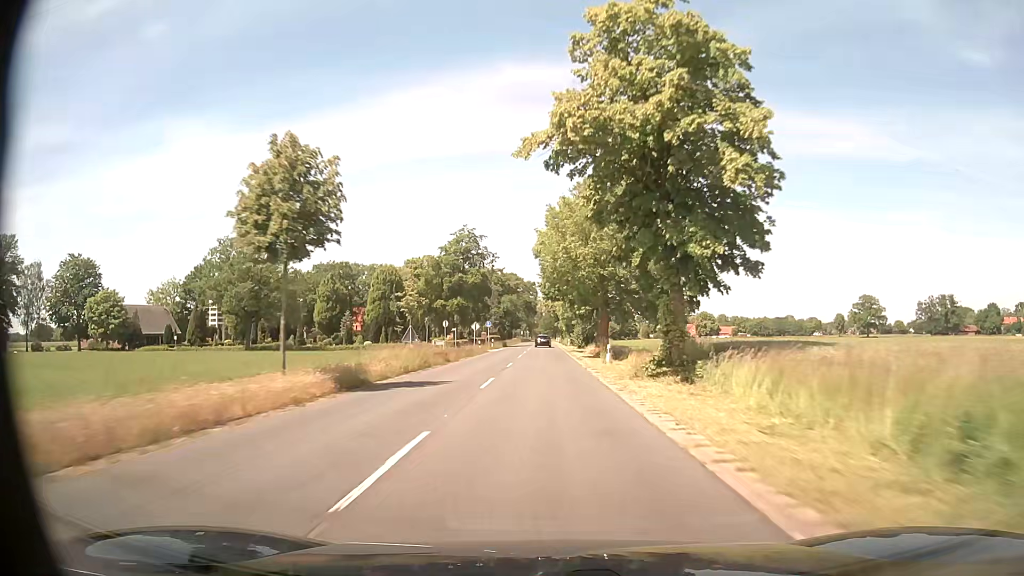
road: secondary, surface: asphalt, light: Day
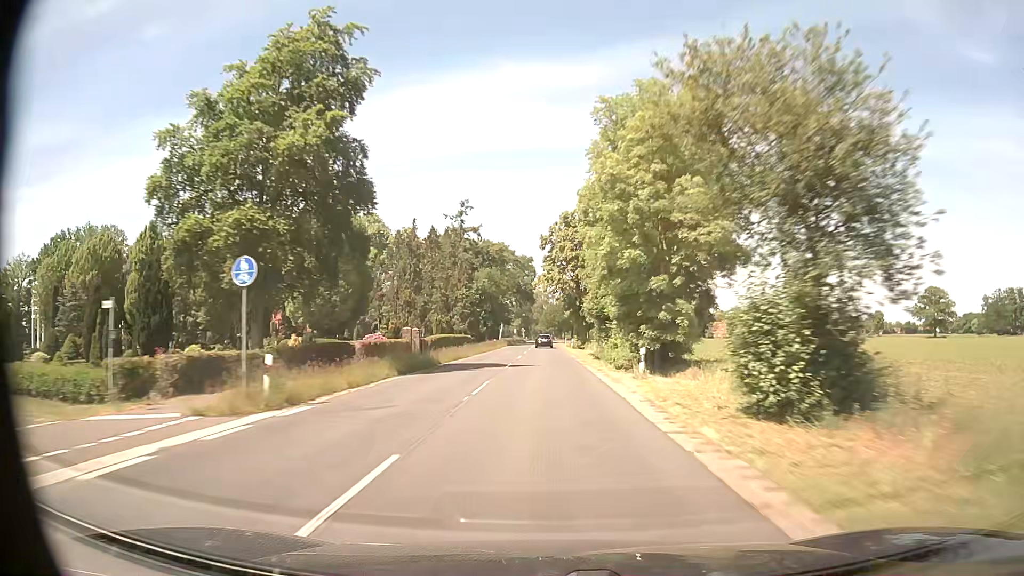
(-0.2, +62.0) m; 0°
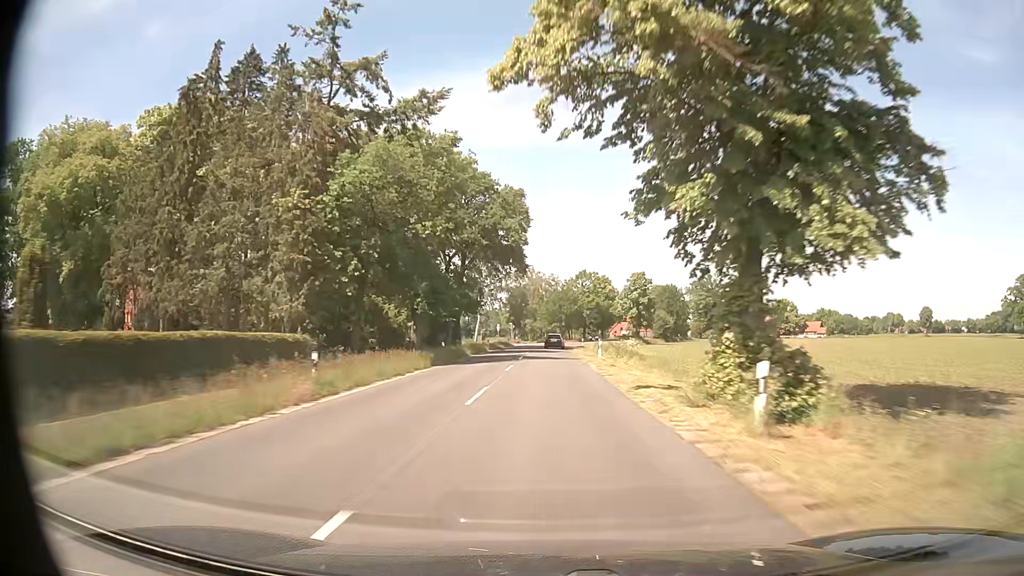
(-0.6, +62.6) m; -1°
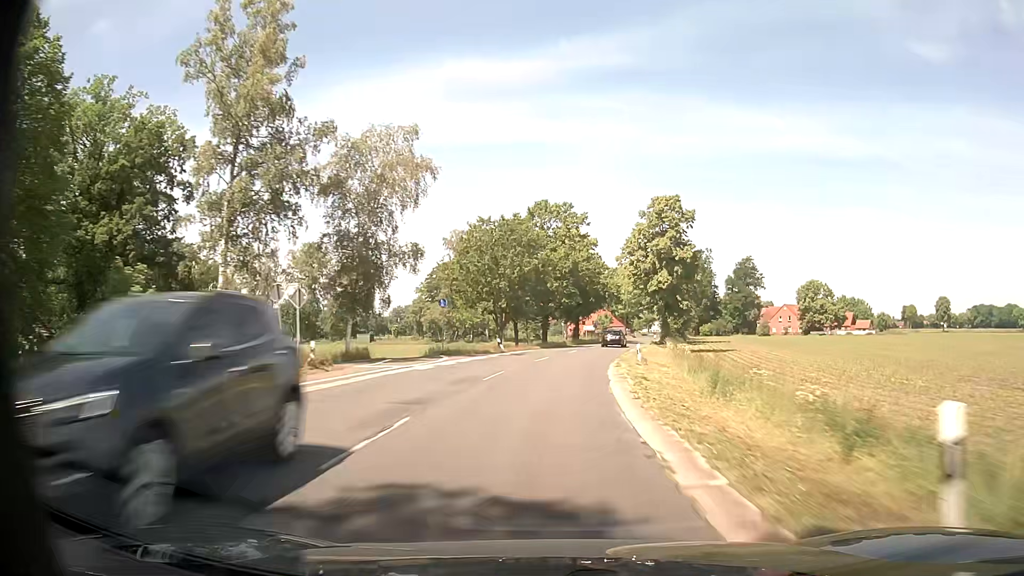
(+1.6, +78.4) m; +5°
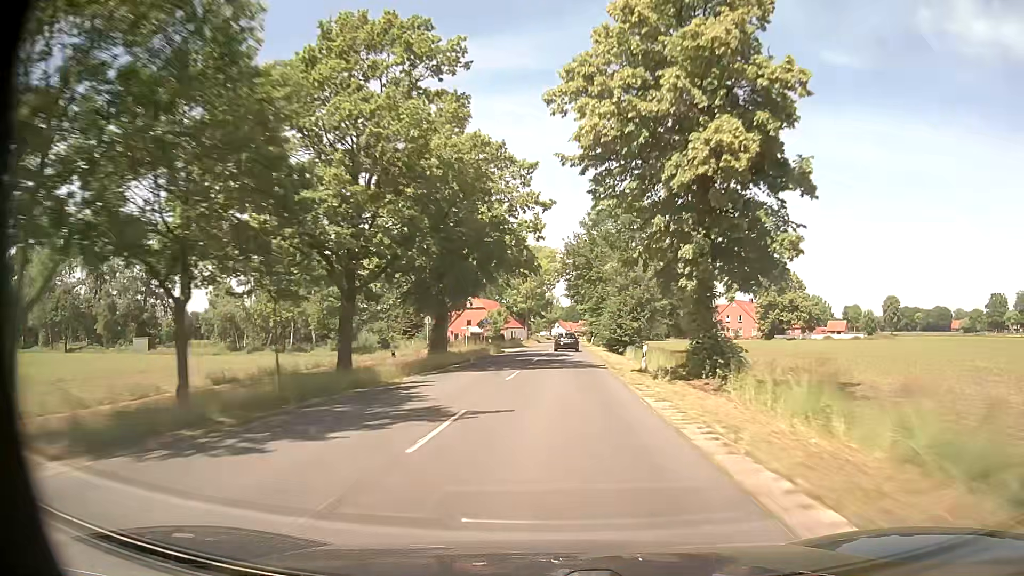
(+3.8, +46.1) m; +9°
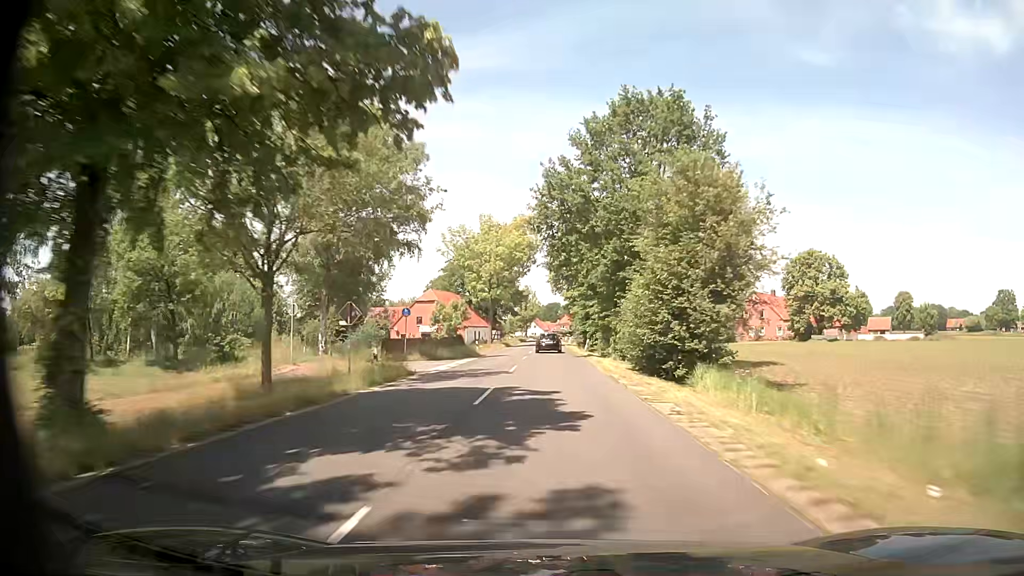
(+0.6, +30.6) m; +2°
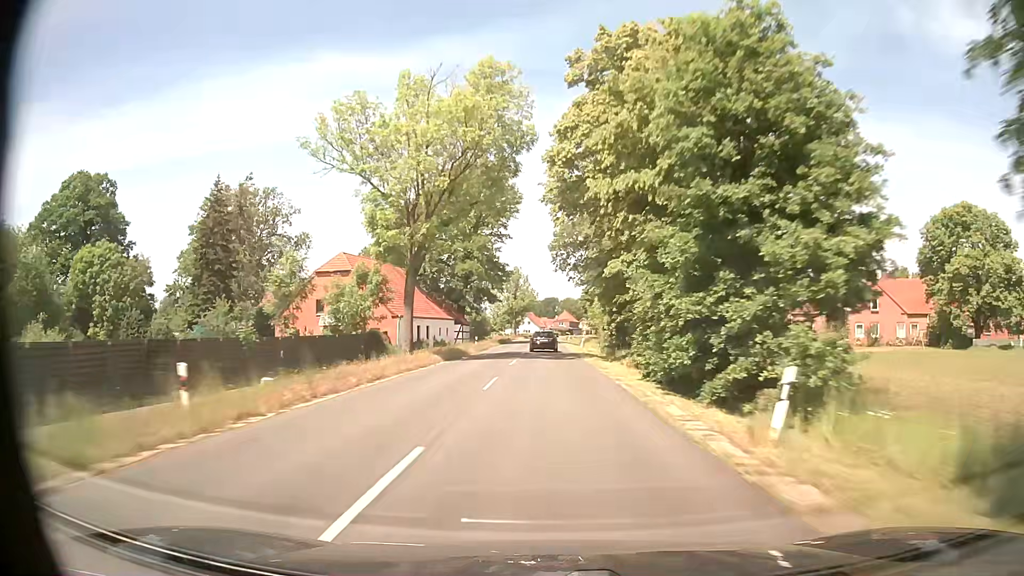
(+0.2, +45.2) m; 0°
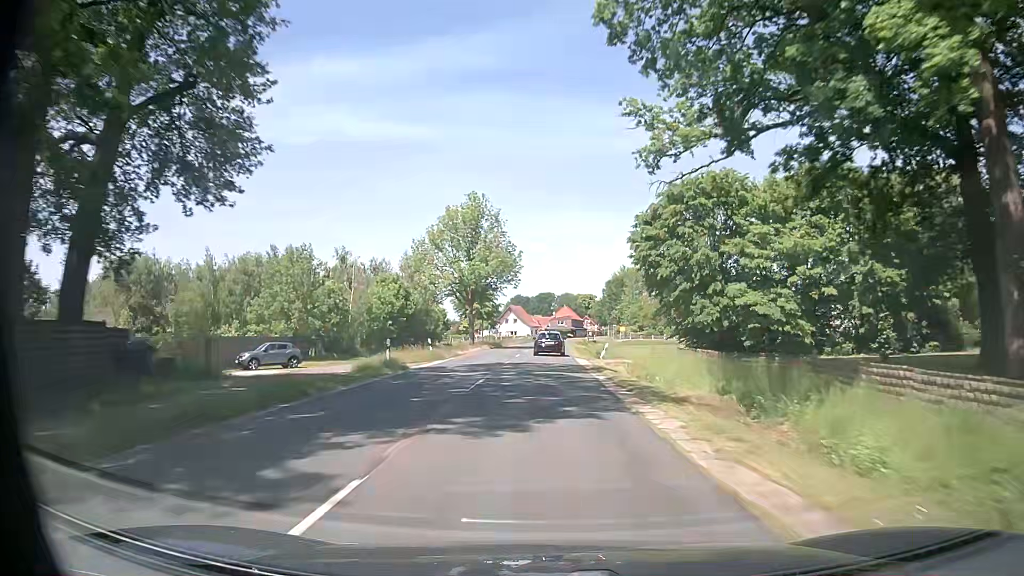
(+0.4, +73.4) m; +1°
(0, +10) (0, +20) (0, +30) (0, +40) (0, +50) (0, +60) (+1, +70) (+1, +80) (+1, +90) (+2, +100) m
